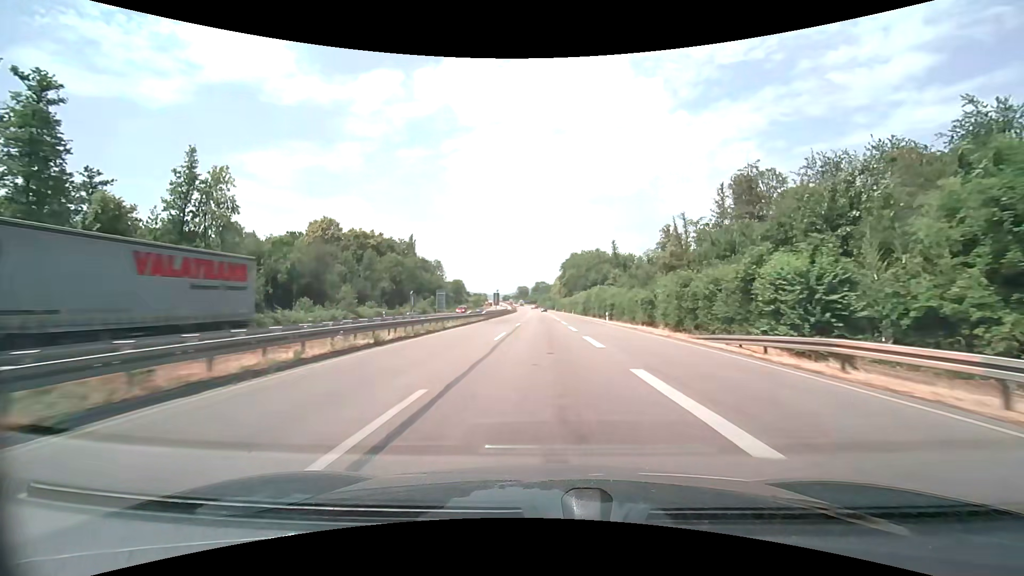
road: trunk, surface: asphalt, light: Day
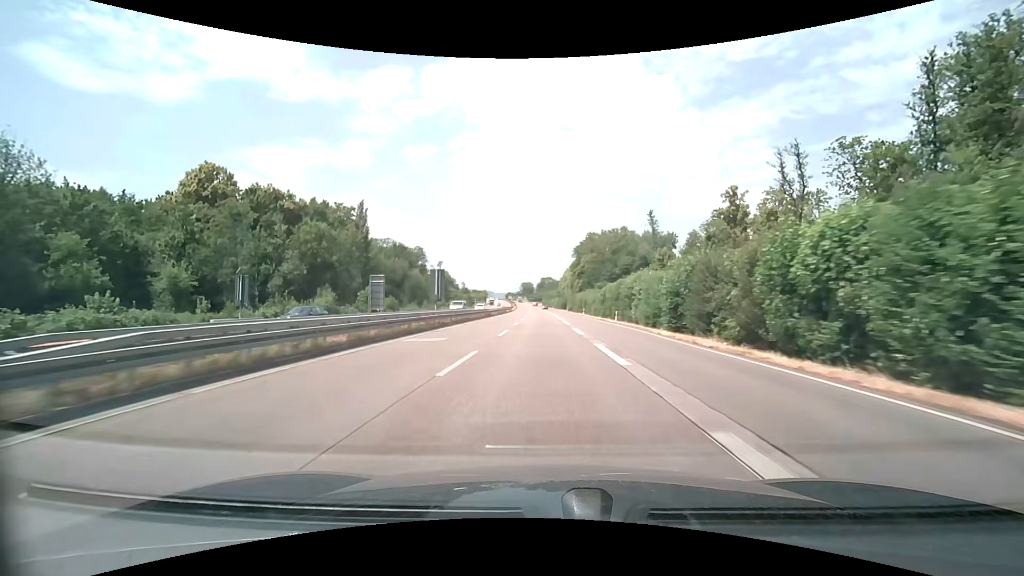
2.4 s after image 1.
(-0.1, +53.0) m; -1°
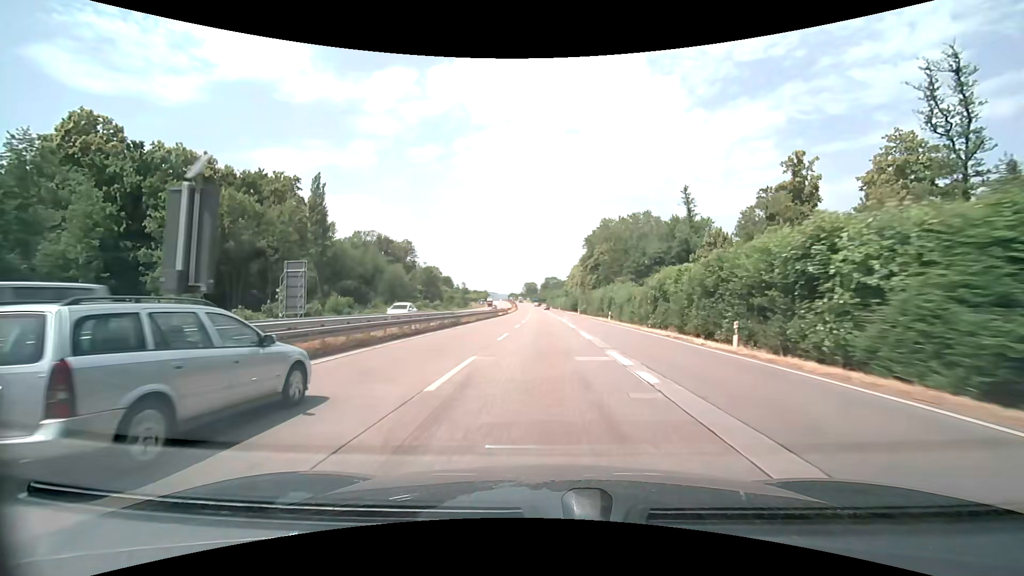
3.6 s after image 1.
(-0.2, +26.5) m; -1°
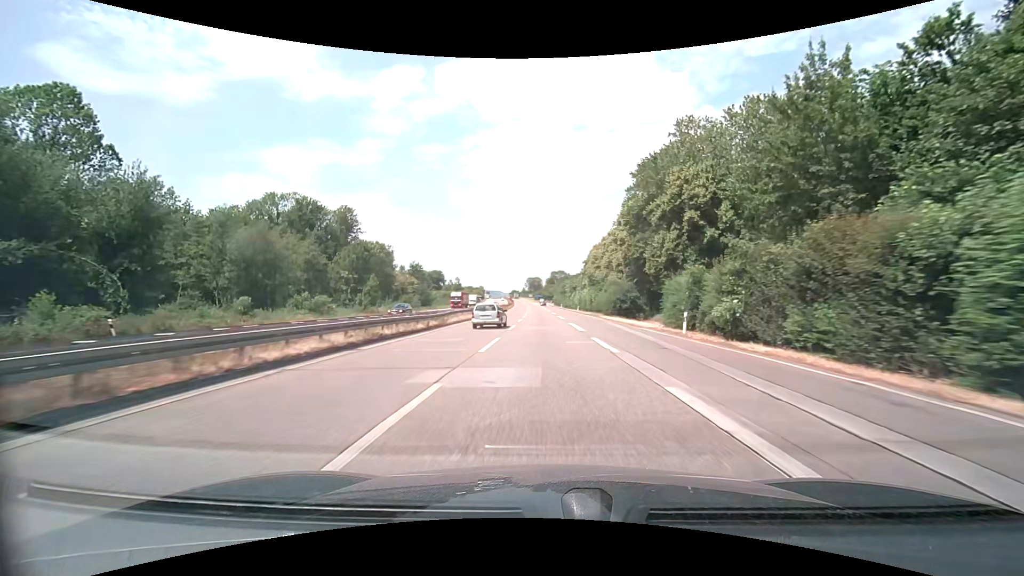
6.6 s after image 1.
(-0.4, +66.3) m; 0°
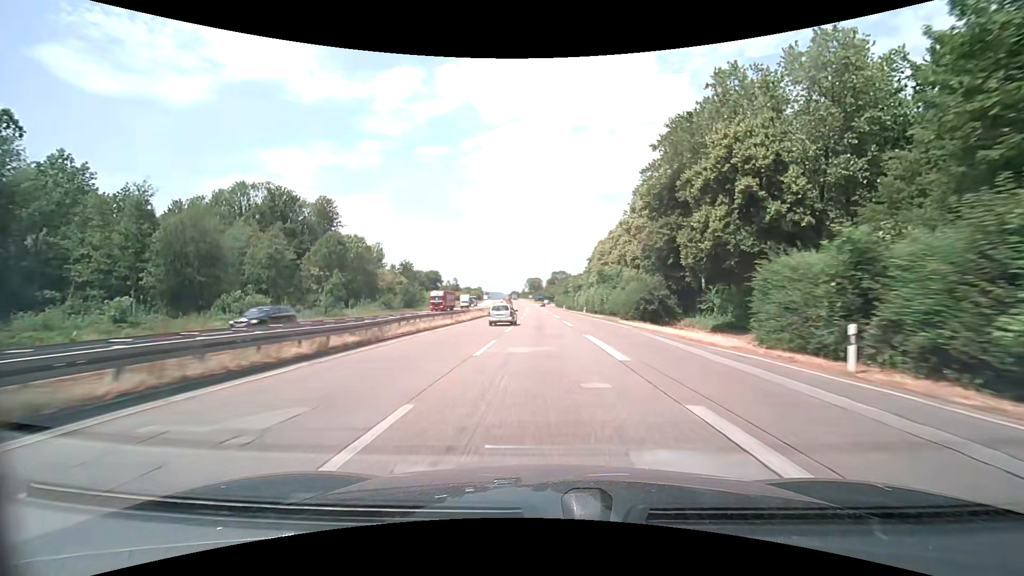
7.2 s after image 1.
(0.0, +13.3) m; 0°
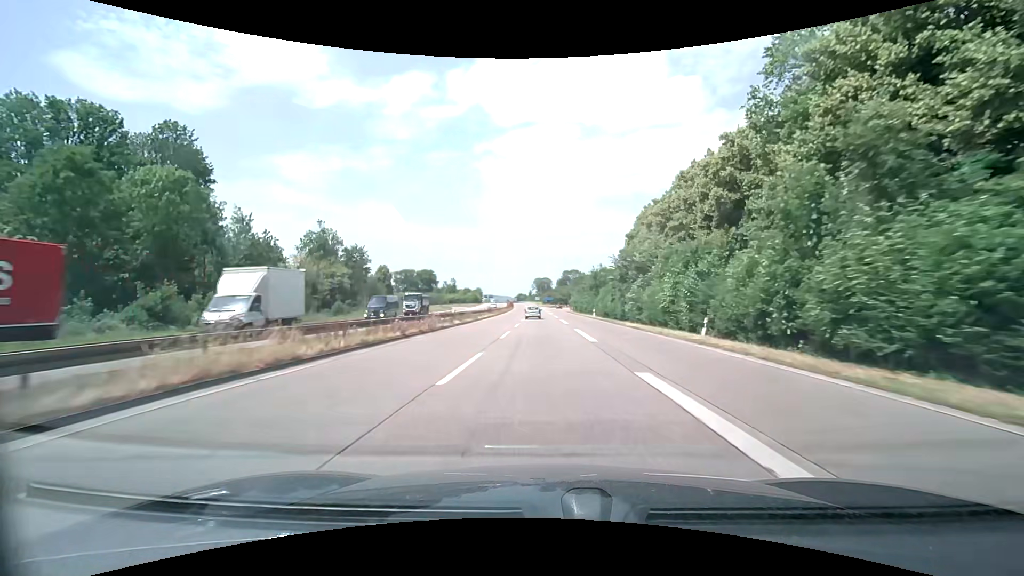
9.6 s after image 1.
(-0.6, +52.9) m; -1°
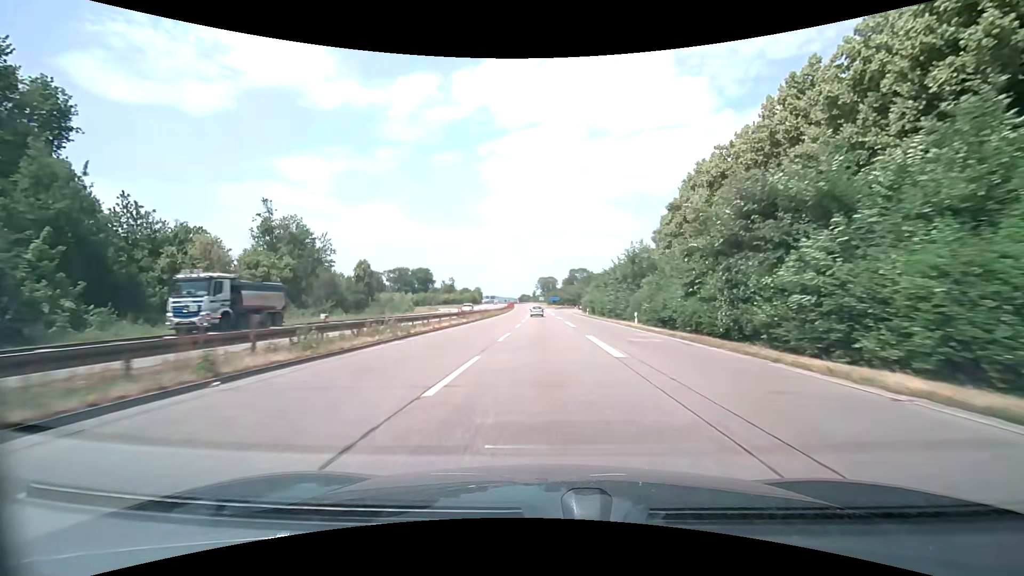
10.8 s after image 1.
(-0.1, +26.4) m; -1°
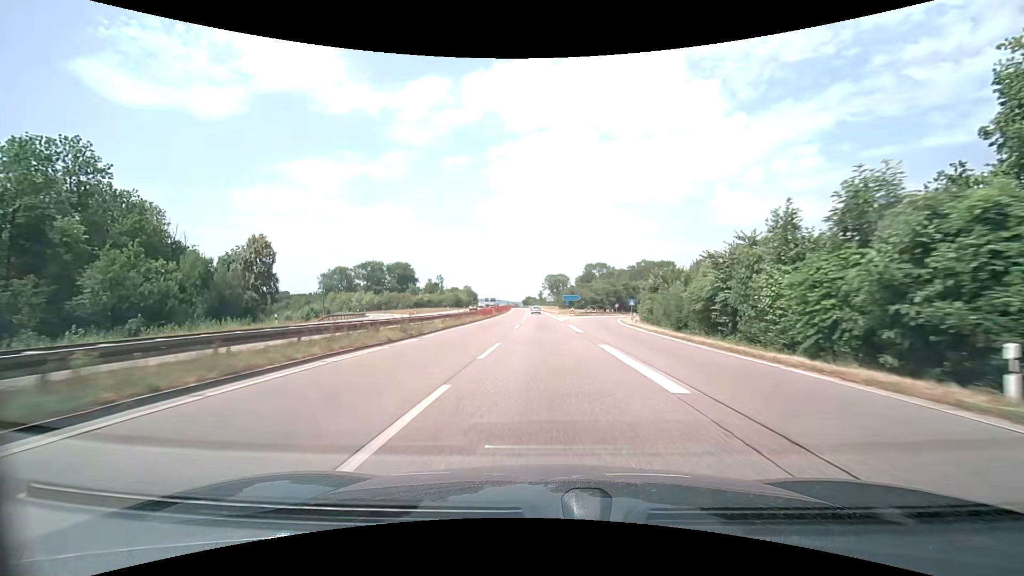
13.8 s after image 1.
(-0.5, +65.9) m; -1°
(0, +10) (0, +20) (0, +30) (0, +40) (0, +50) (-1, +60) (-1, +70) (-1, +80) (-1, +90) (-2, +100) m
